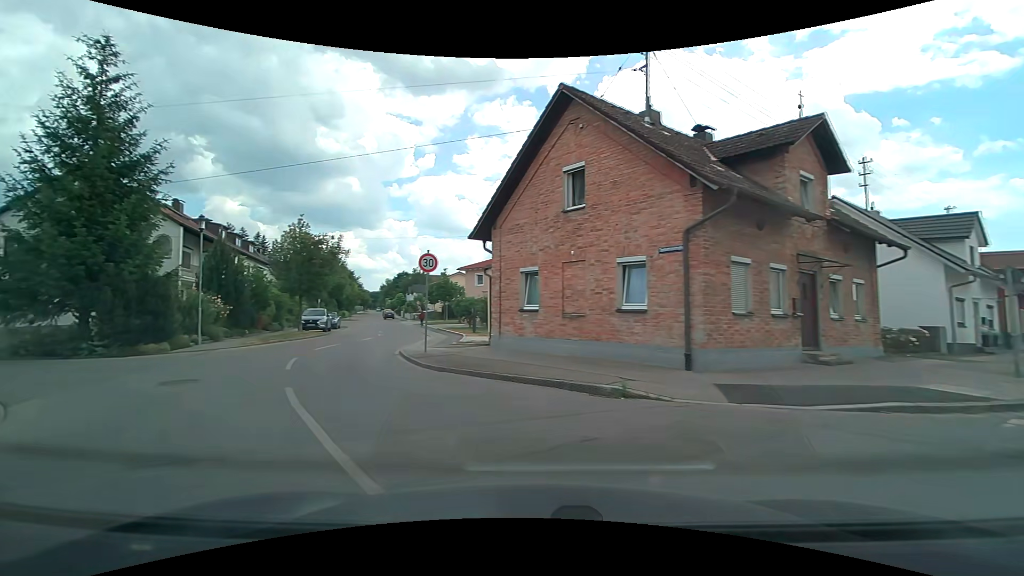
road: residential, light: Day
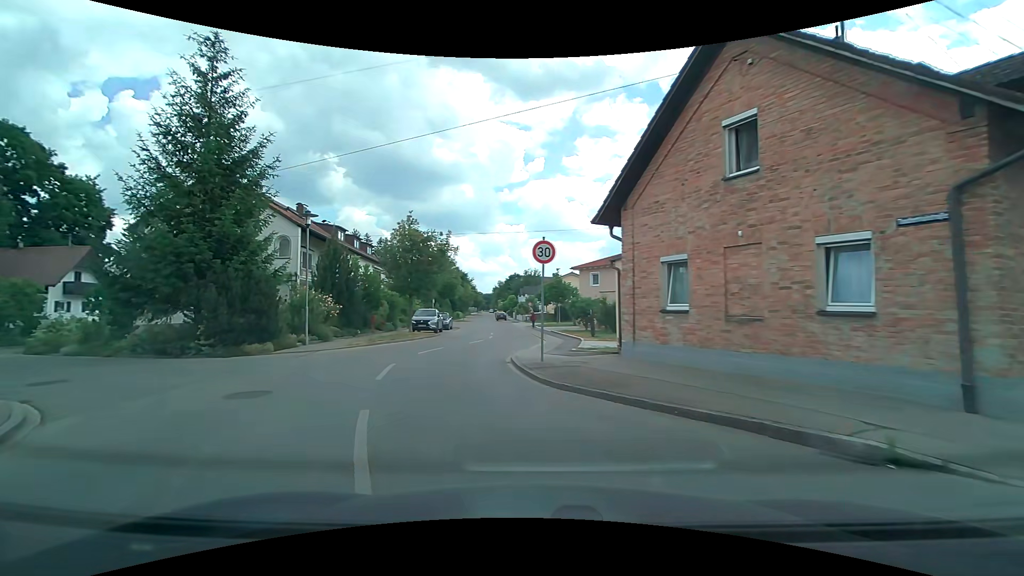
(-0.3, +2.9) m; -12°
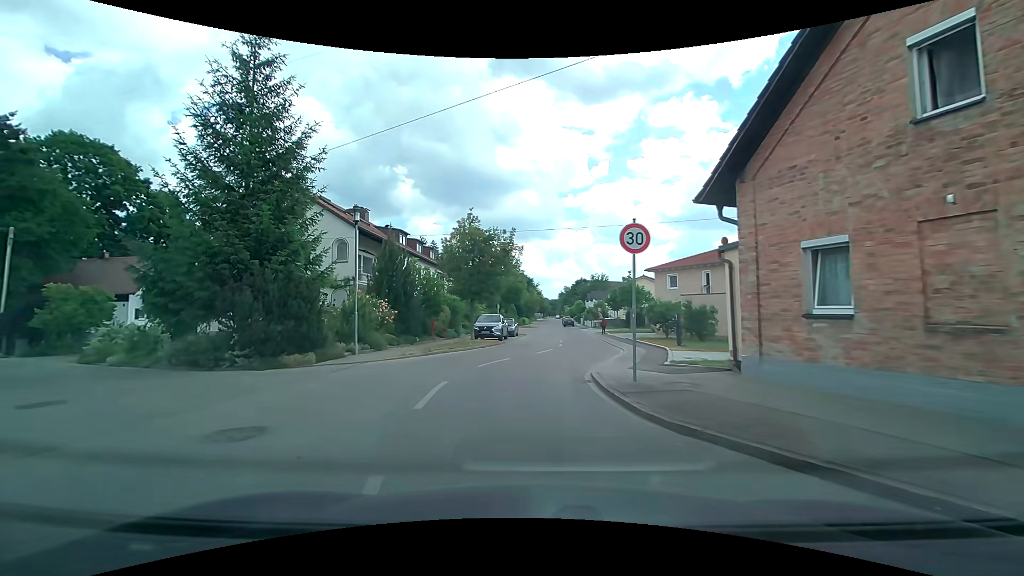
(-0.2, +2.8) m; -8°
